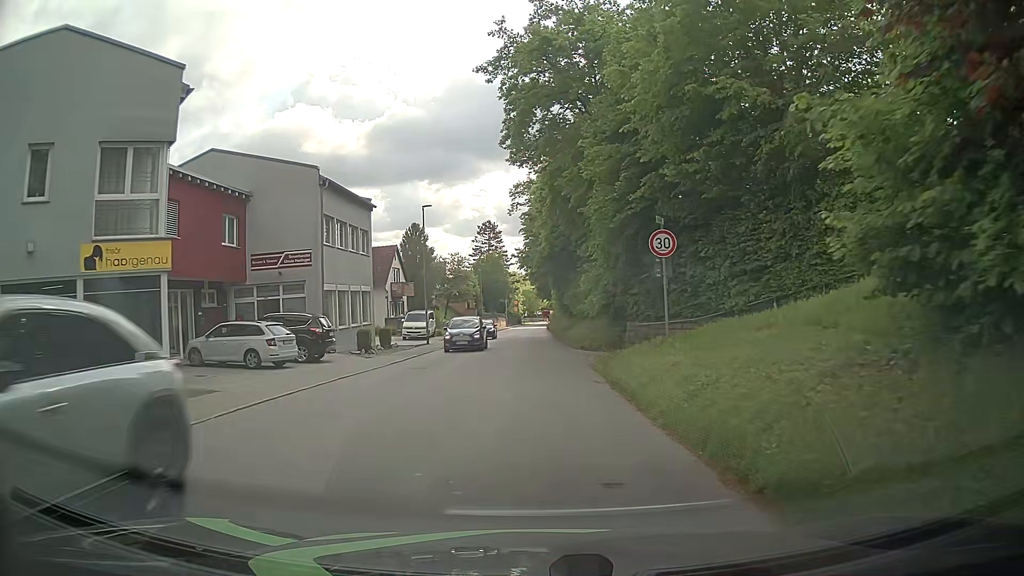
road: tertiary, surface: asphalt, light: Day
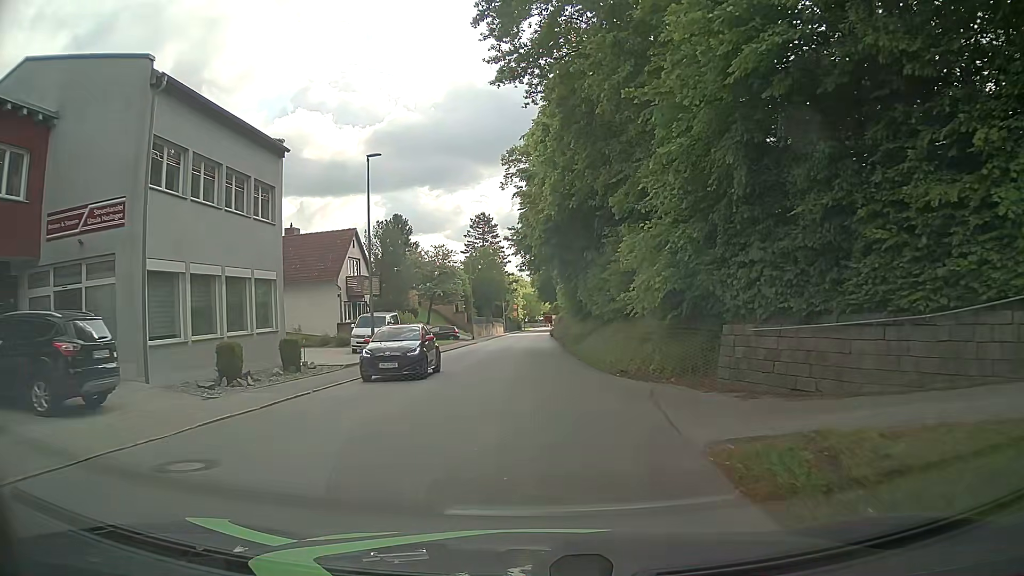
(-0.2, +13.8) m; -1°
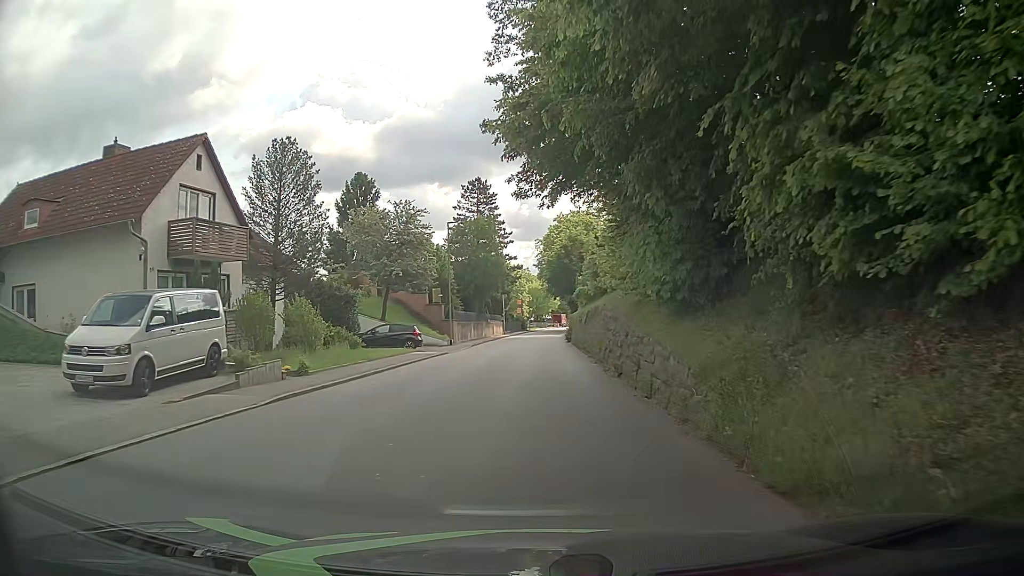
(-0.6, +23.1) m; -2°
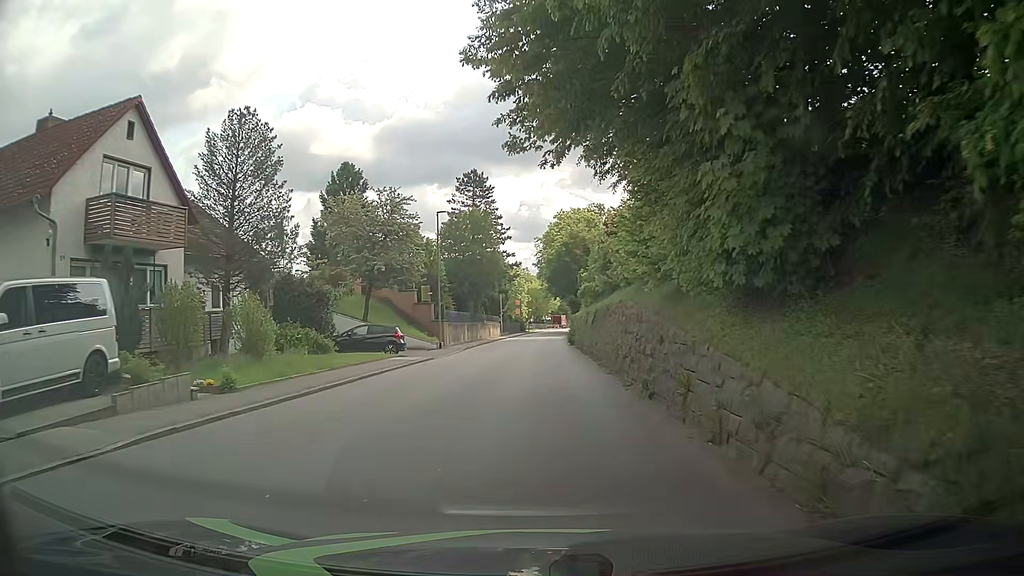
(+0.1, +4.6) m; 0°
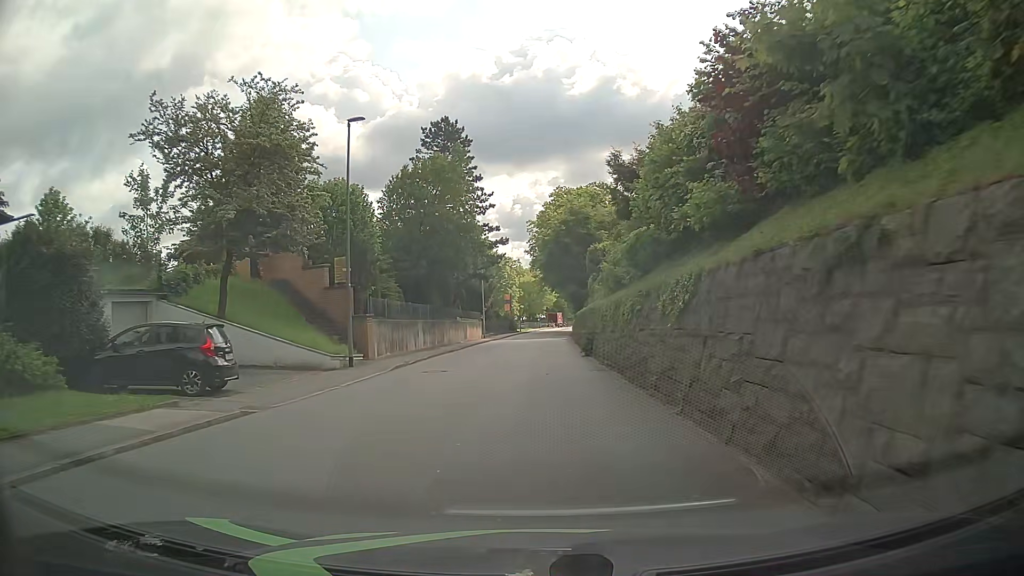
(+0.3, +18.6) m; +2°
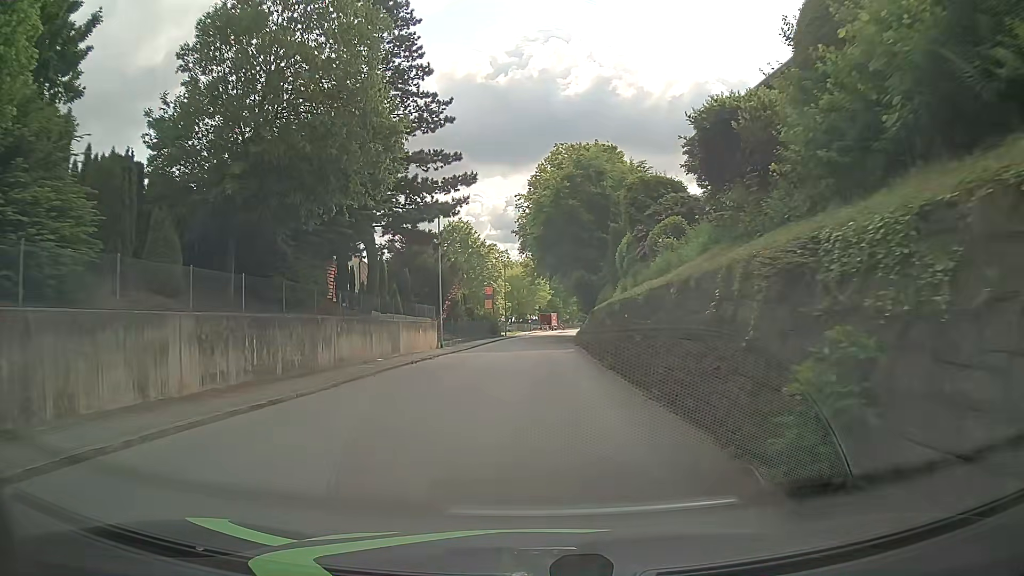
(+0.1, +23.4) m; 0°
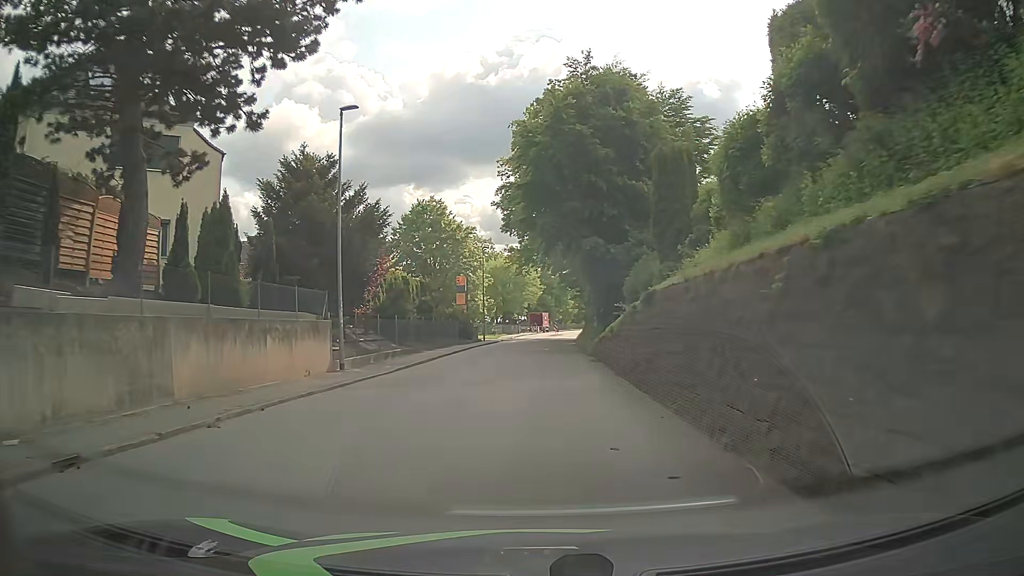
(+0.2, +18.6) m; +1°
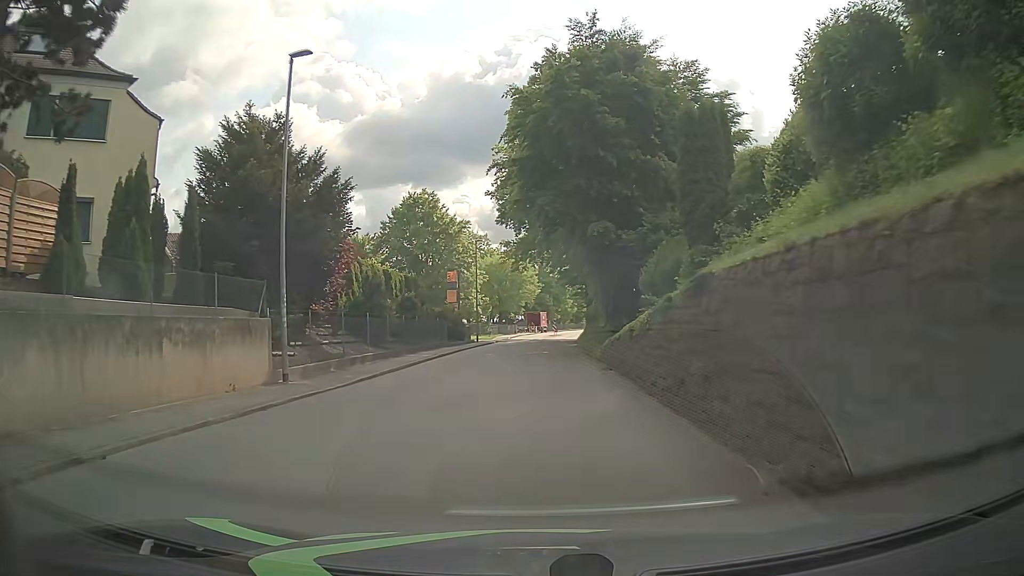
(0.0, +4.6) m; 0°
(0, +10) (0, +20) (0, +30) (+1, +40) (+1, +50) (+2, +60) (+2, +70) (+4, +80) (+5, +90) (+6, +100) m
